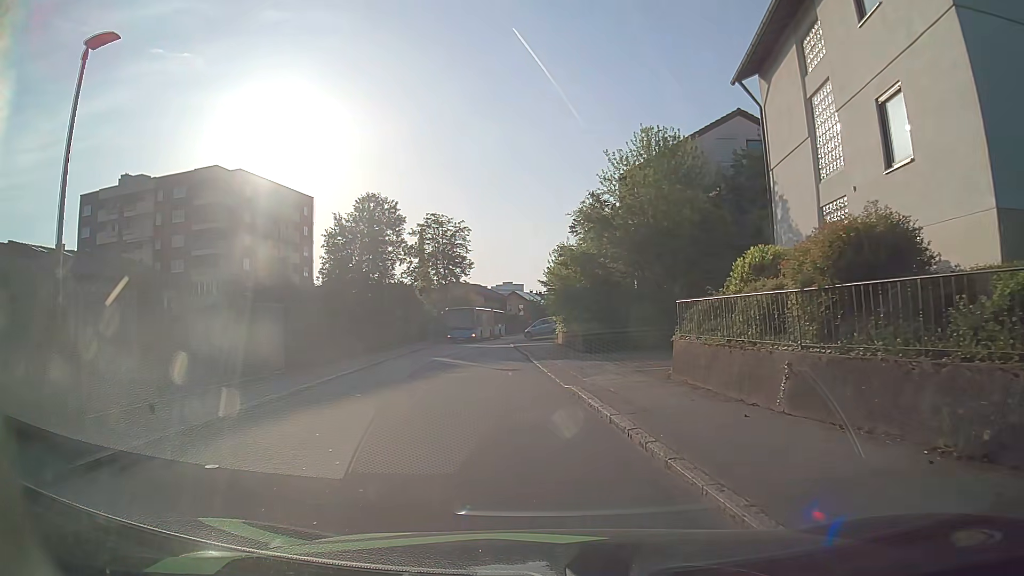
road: residential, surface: asphalt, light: Day
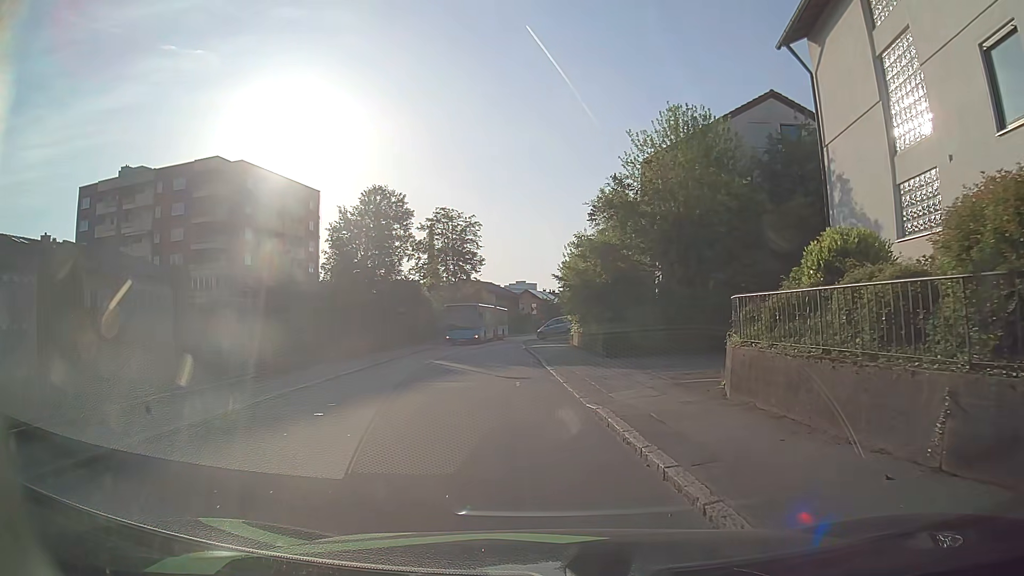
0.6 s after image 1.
(0.0, +3.0) m; -2°
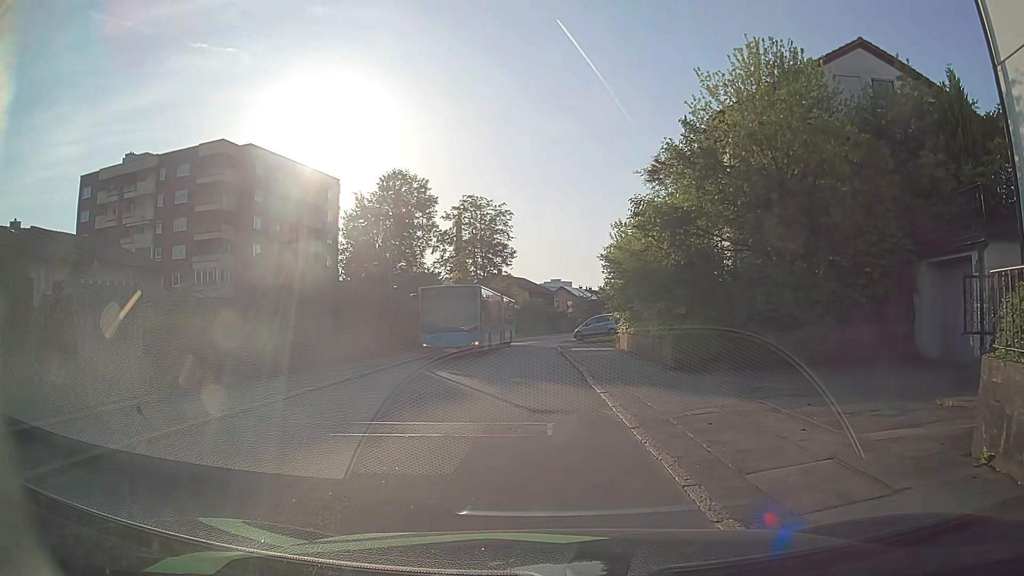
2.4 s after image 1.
(0.0, +6.4) m; -2°
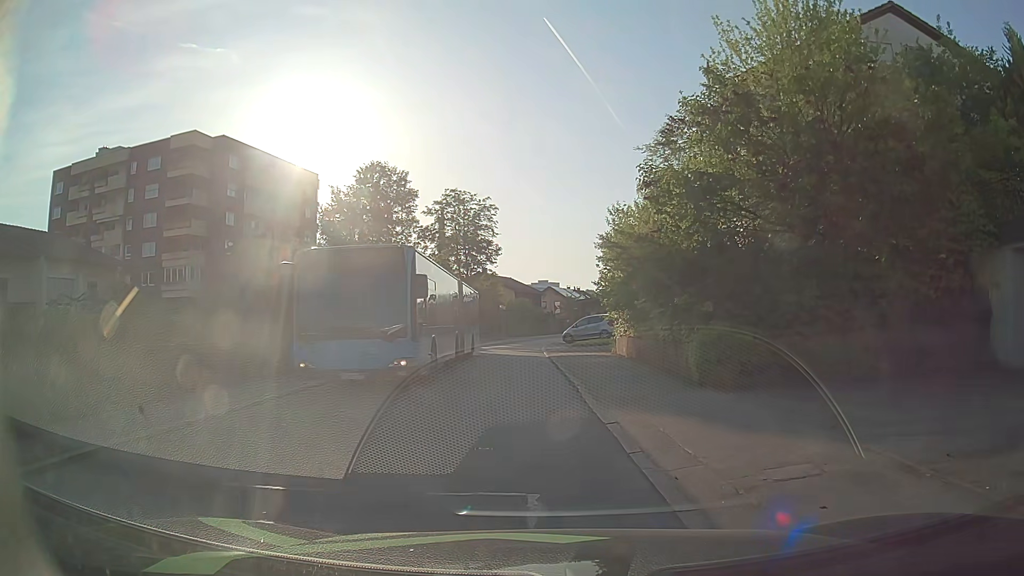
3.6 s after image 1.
(0.0, +3.7) m; +1°
